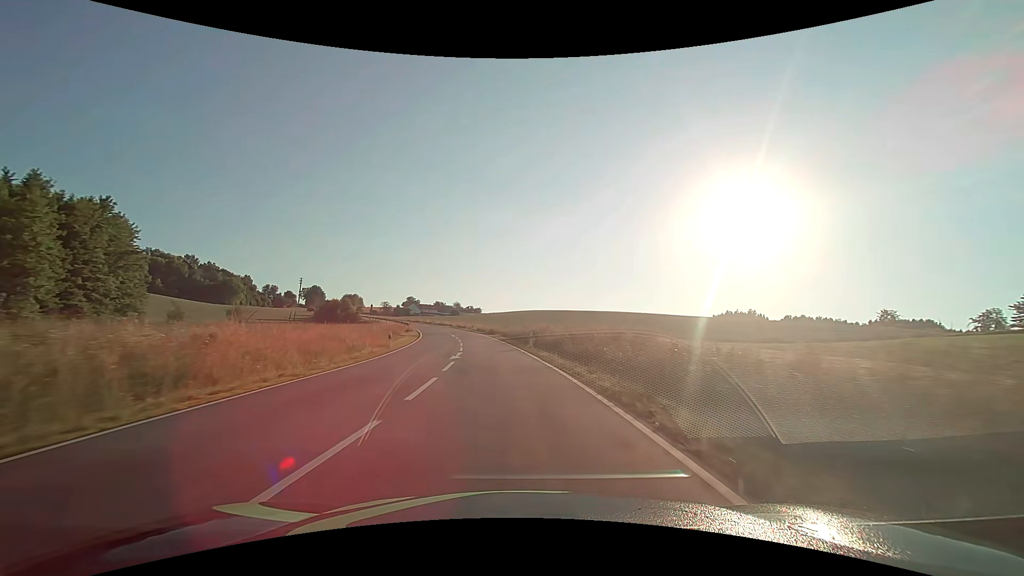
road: secondary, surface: asphalt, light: Day
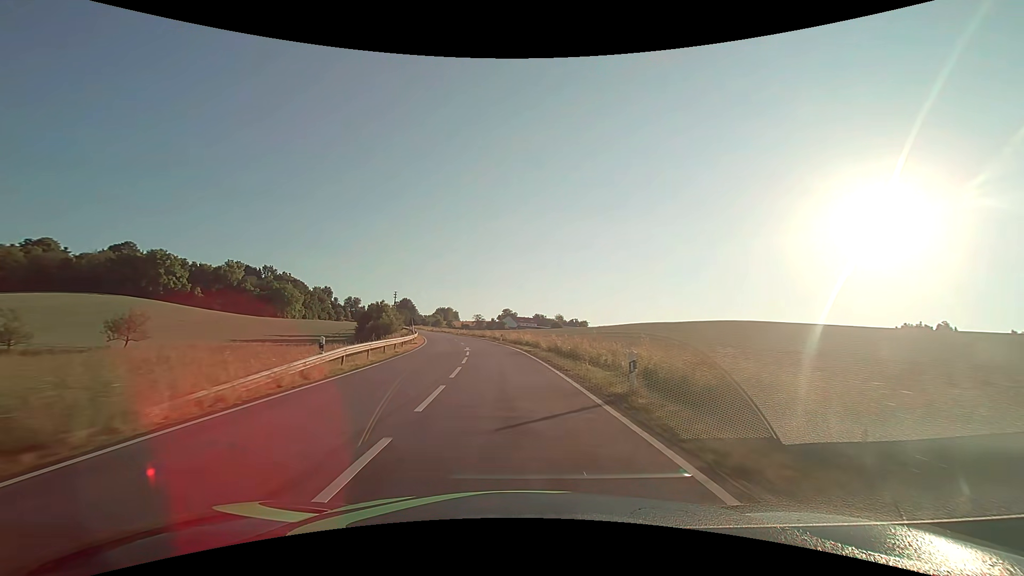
(-6.5, +61.4) m; -12°
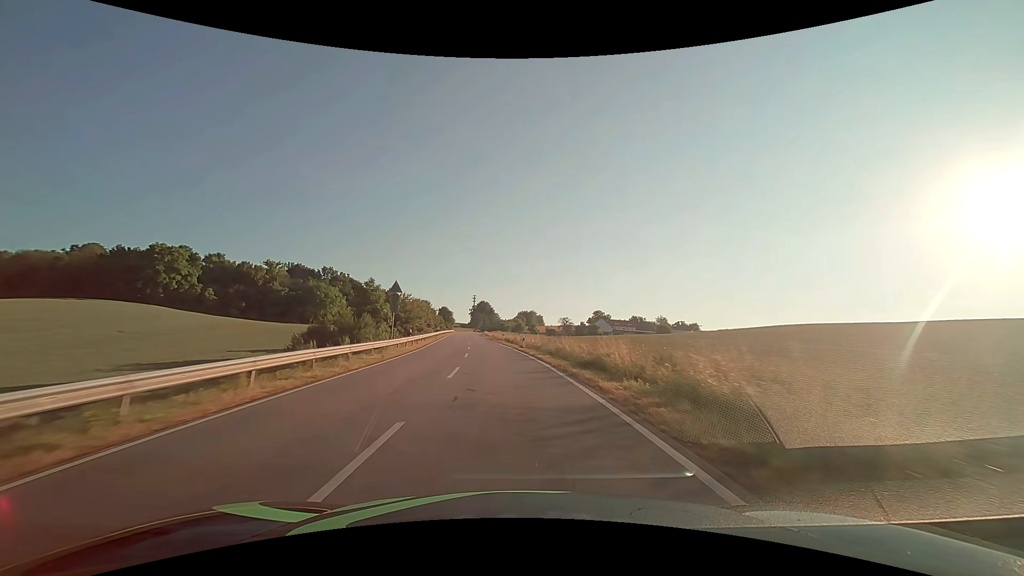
(-4.3, +52.6) m; -10°
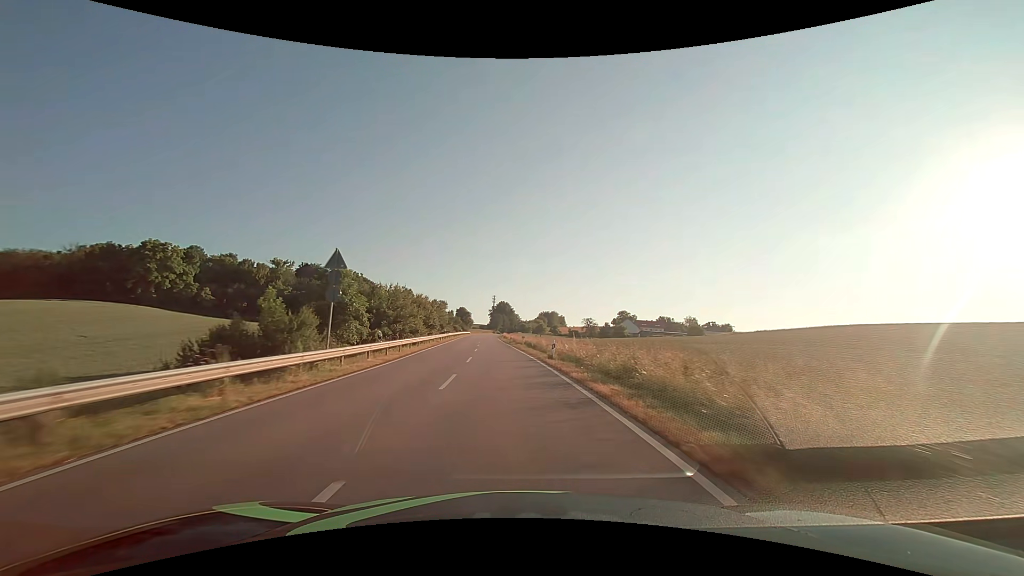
(-0.3, +13.6) m; -2°
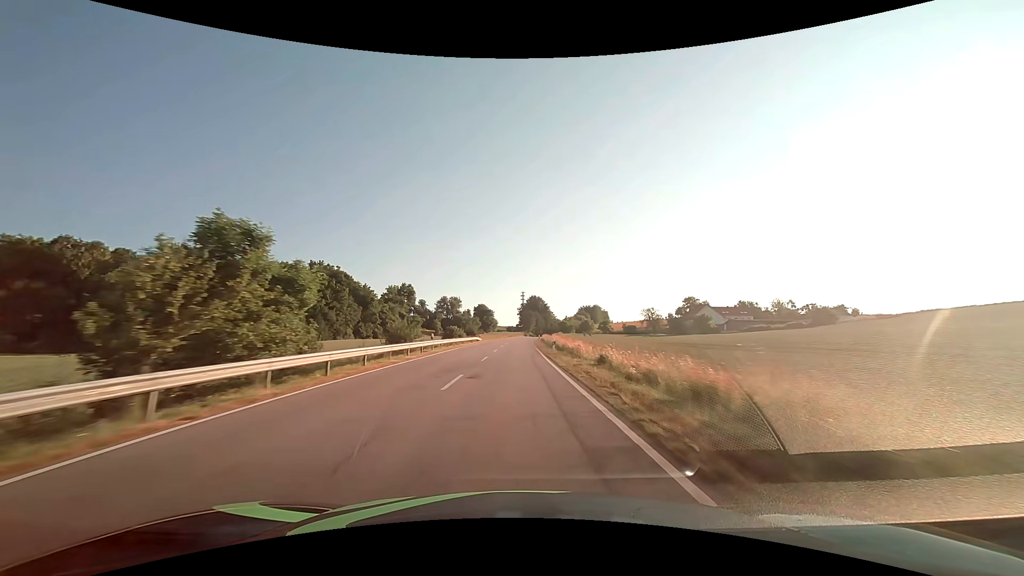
(-3.6, +71.1) m; -4°
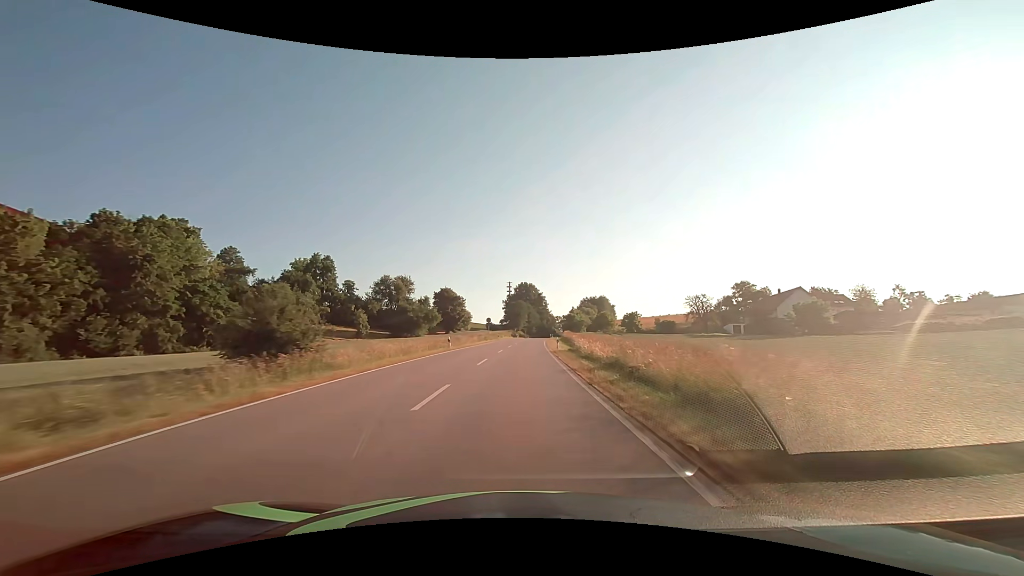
(+0.6, +76.0) m; +2°
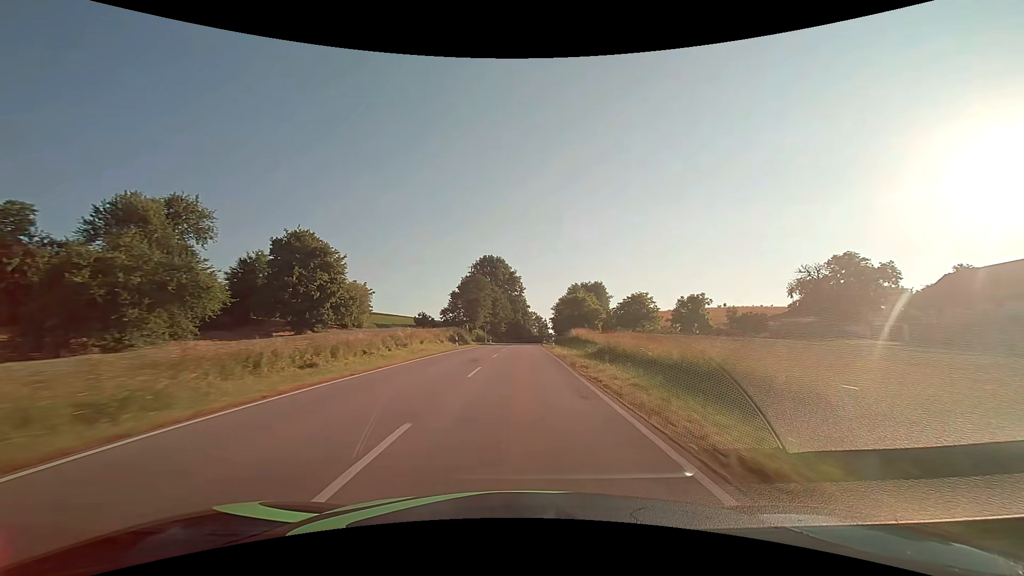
(+2.4, +77.8) m; +4°
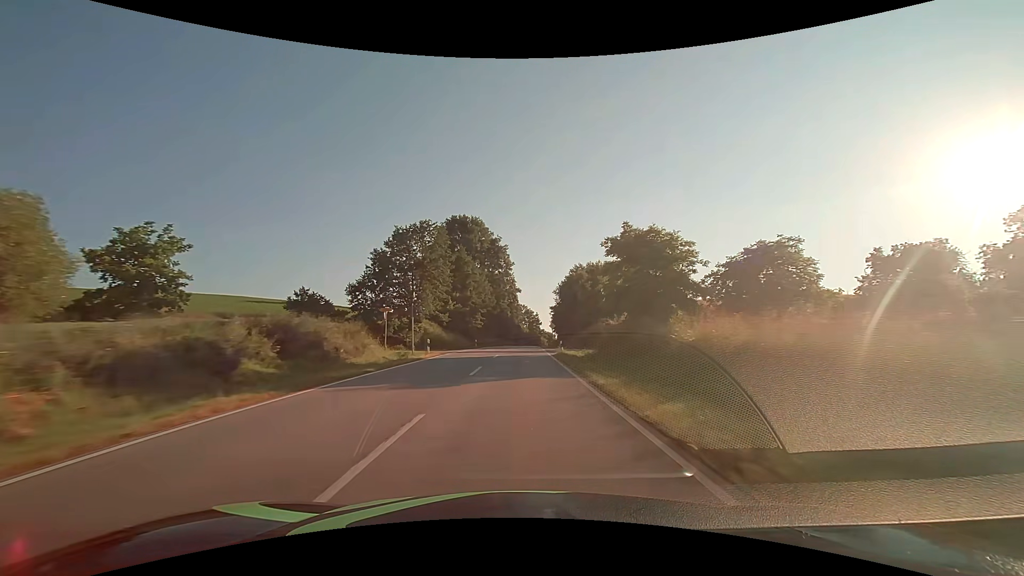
(+0.5, +47.1) m; +1°
(0, +10) (0, +20) (0, +30) (+1, +40) (+1, +50) (+1, +60) (+1, +70) (+2, +80) (+2, +90) (+3, +100) m
